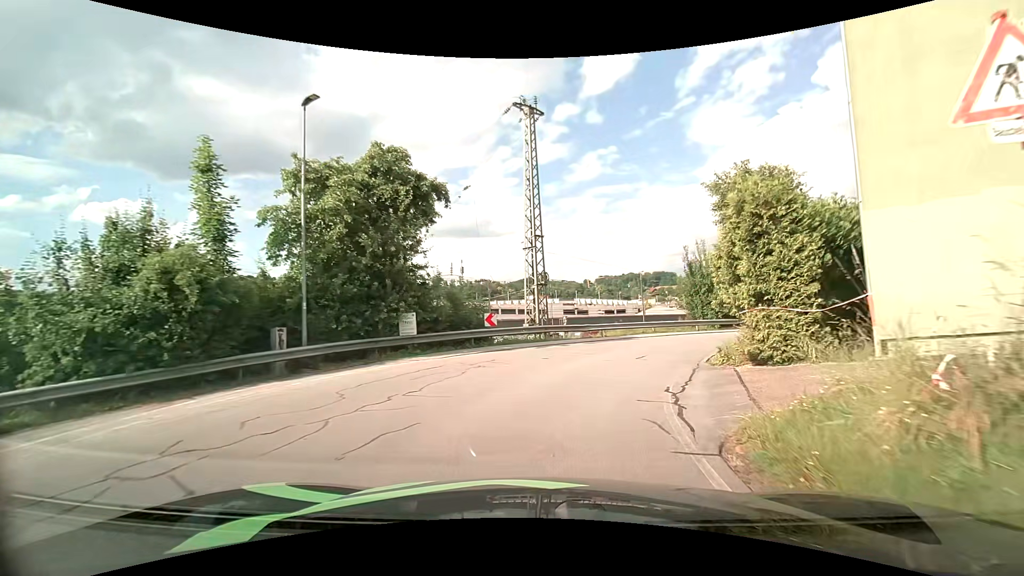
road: residential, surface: asphalt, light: Day
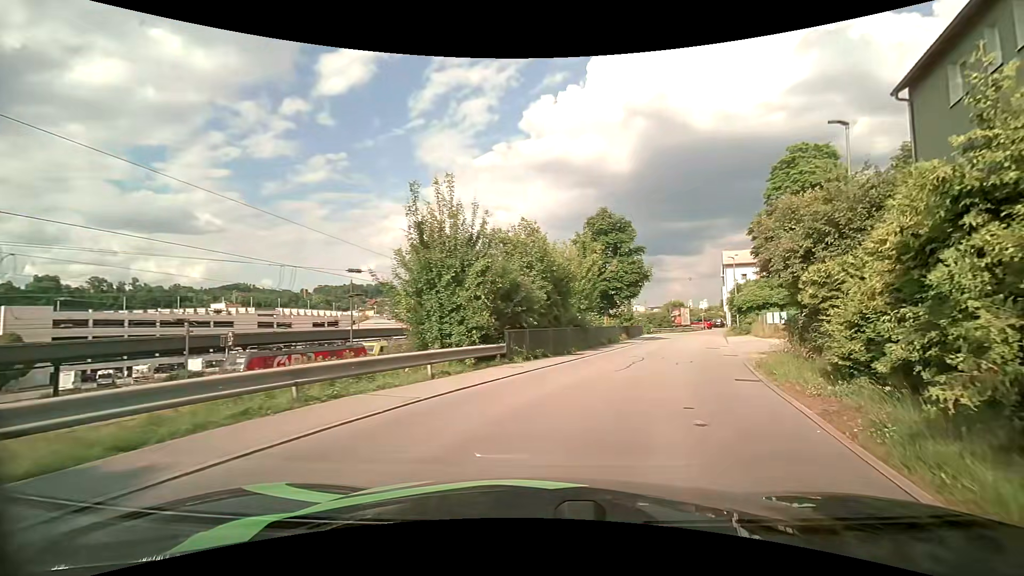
(+4.2, +18.8) m; +30°
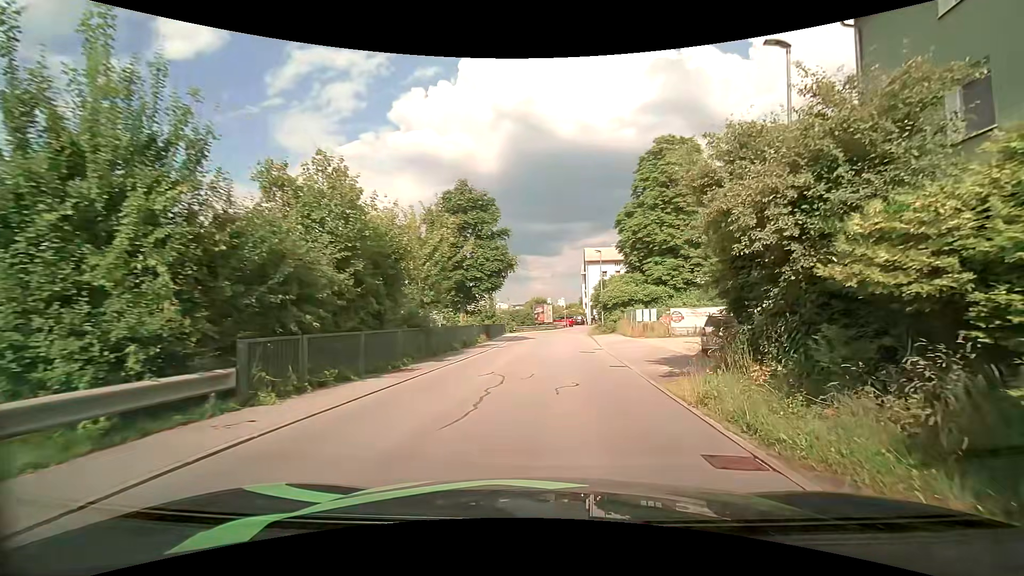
(+1.1, +7.3) m; +16°
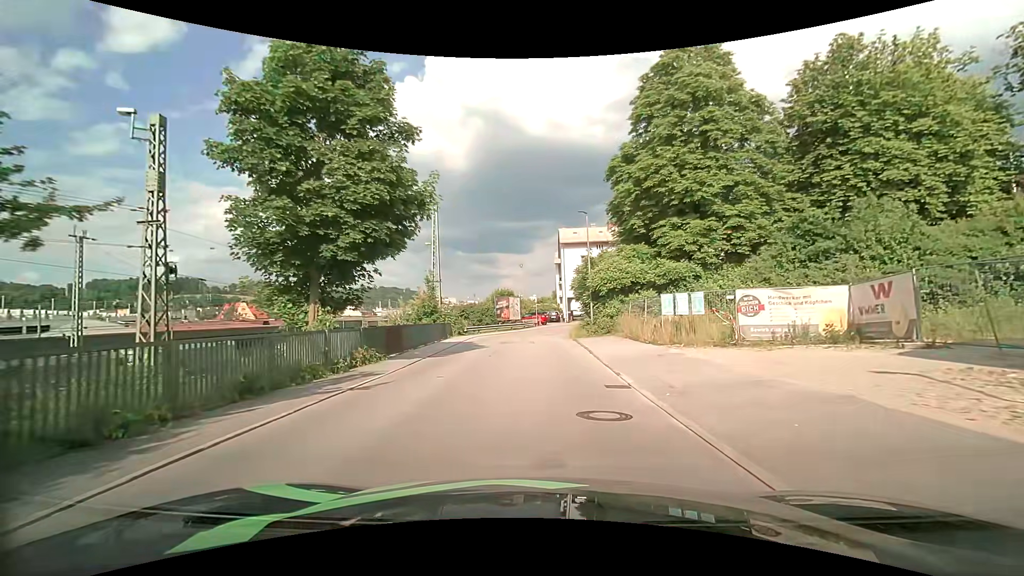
(+1.0, +16.5) m; +4°
